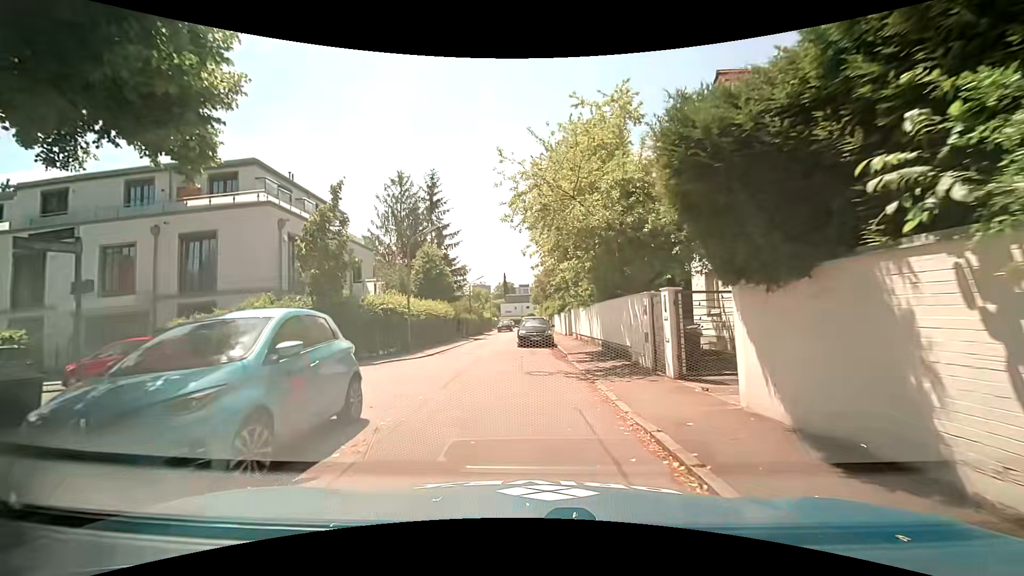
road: residential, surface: asphalt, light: Day
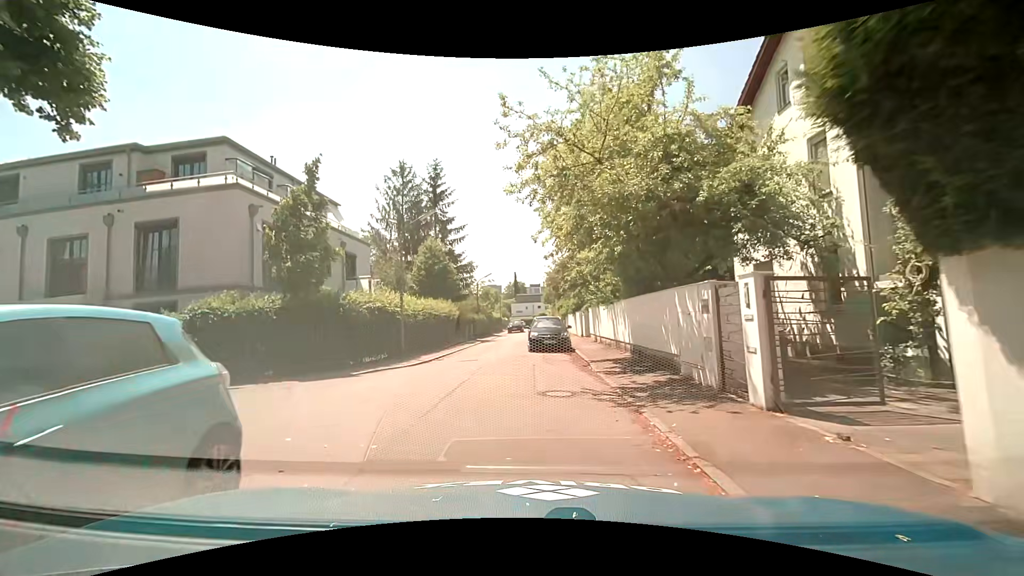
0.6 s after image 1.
(+0.1, +3.3) m; 0°
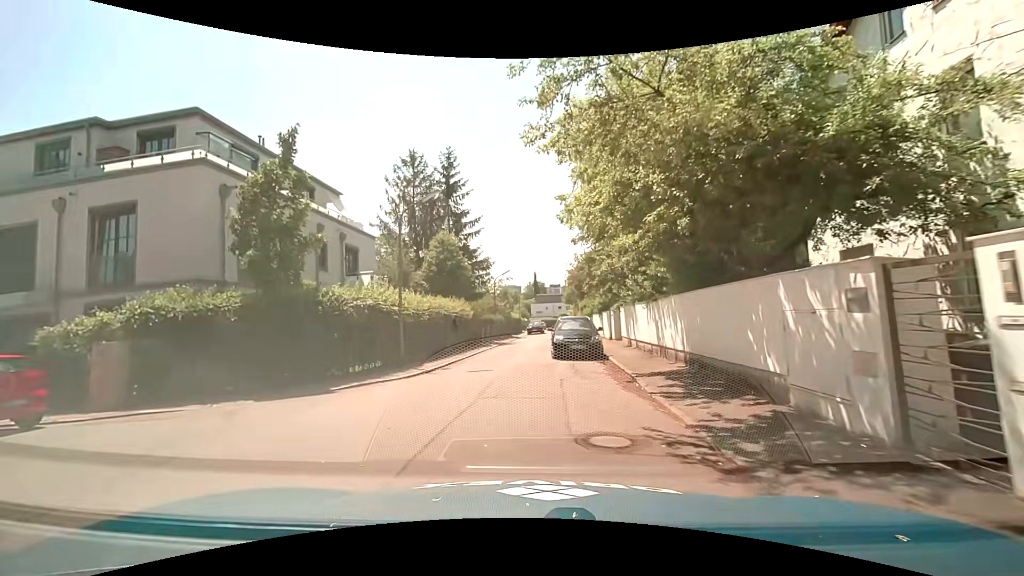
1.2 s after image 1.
(-0.1, +3.4) m; -2°
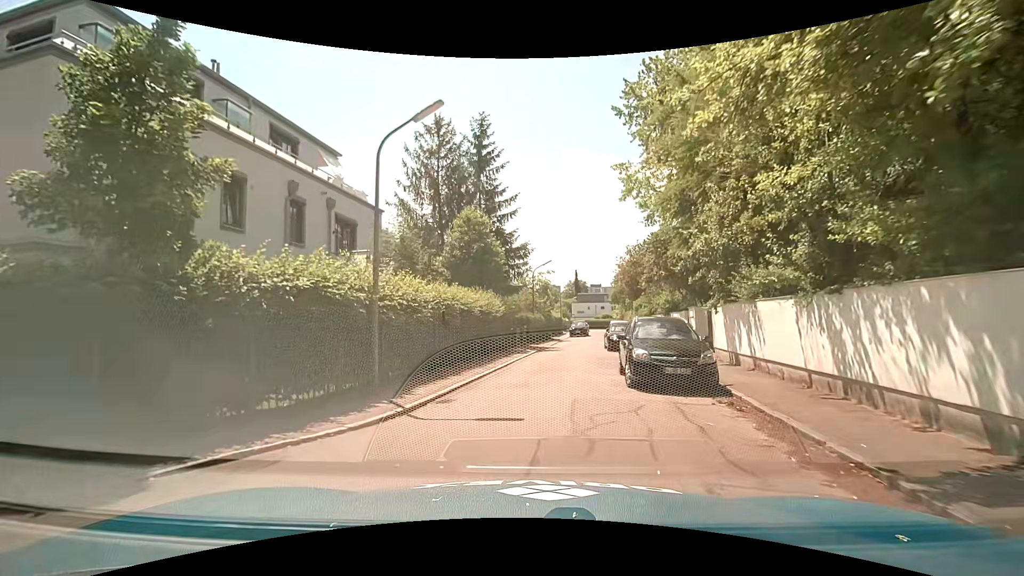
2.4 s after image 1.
(-0.4, +6.9) m; -5°
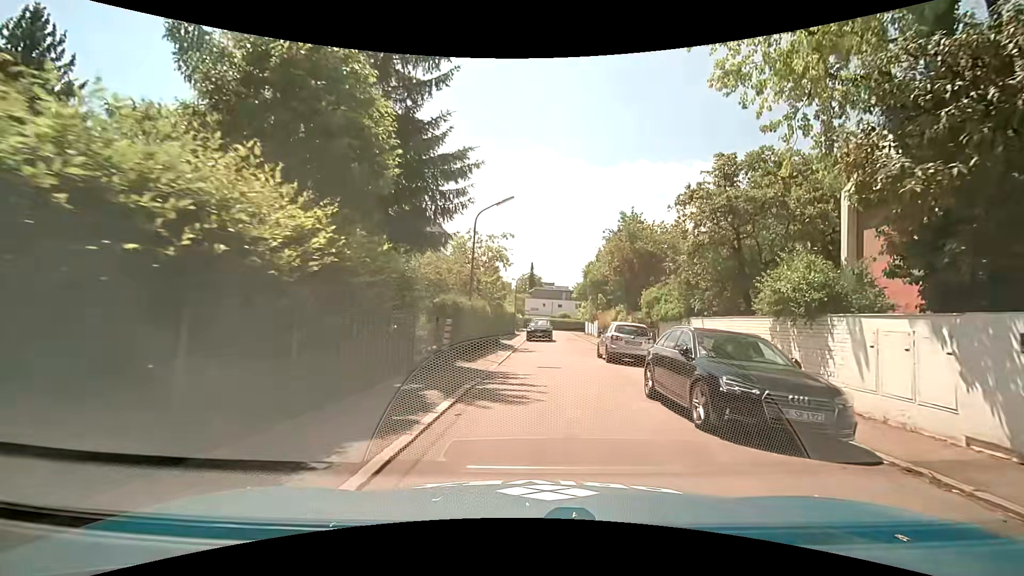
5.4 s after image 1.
(+0.5, +17.5) m; +6°
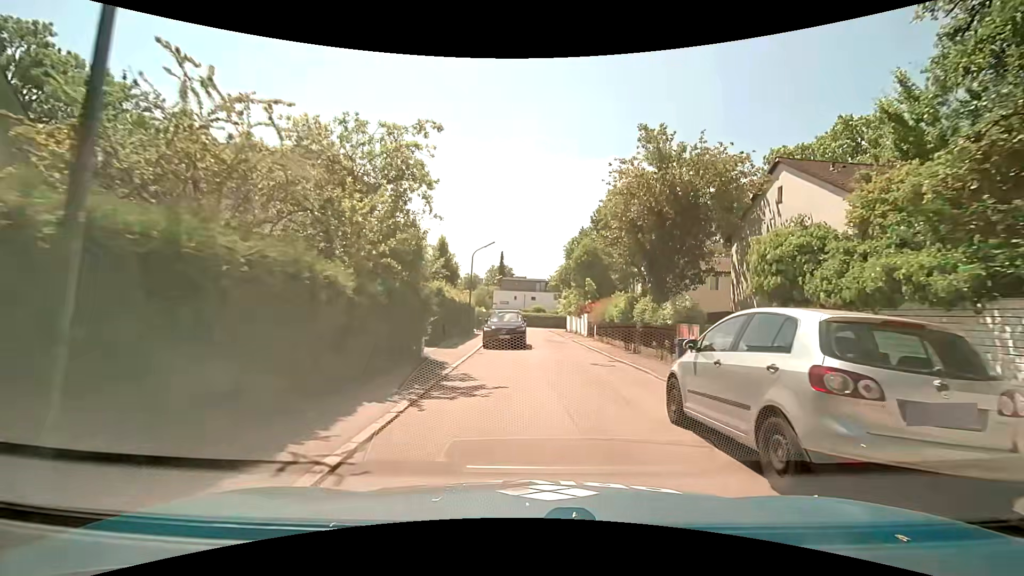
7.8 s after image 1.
(+0.5, +15.0) m; +4°
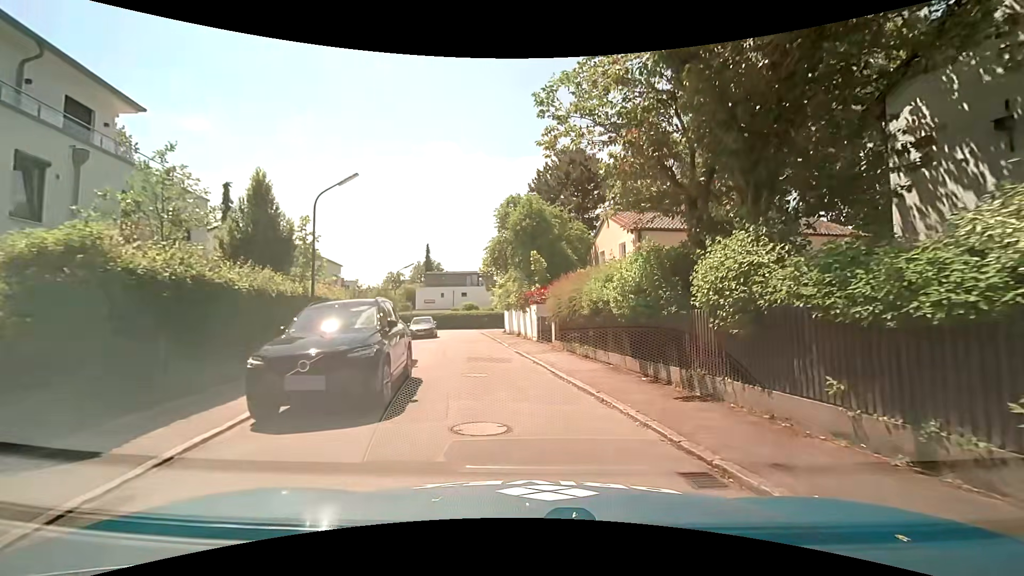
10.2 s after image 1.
(+0.7, +14.7) m; +8°
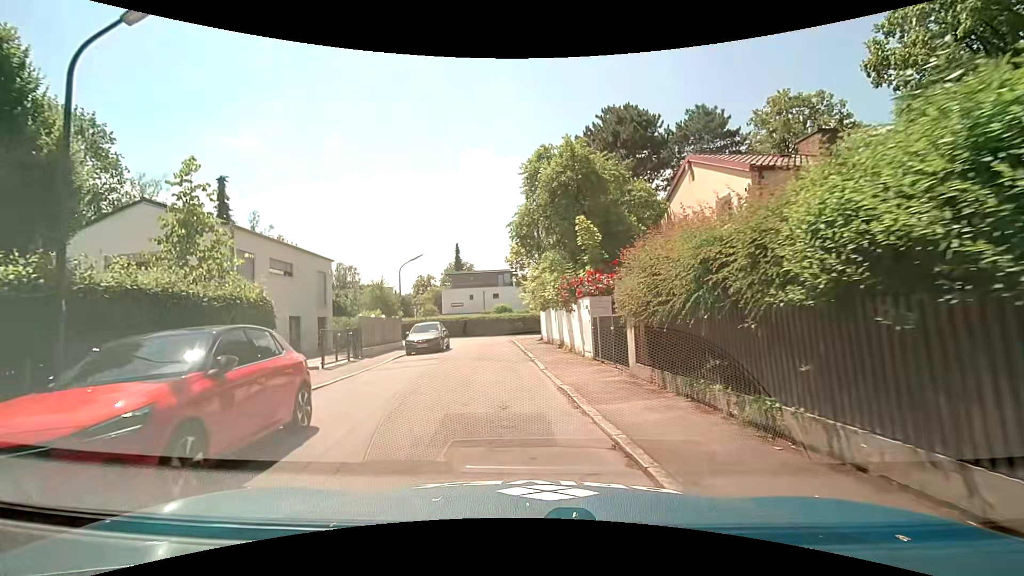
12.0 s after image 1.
(-0.3, +9.7) m; -5°
(-1, +10) (-2, +20) (-2, +30) (-3, +40) (-9, +47) (-19, +48) (-29, +49) (-39, +49) (-49, +50) (-59, +51) m
